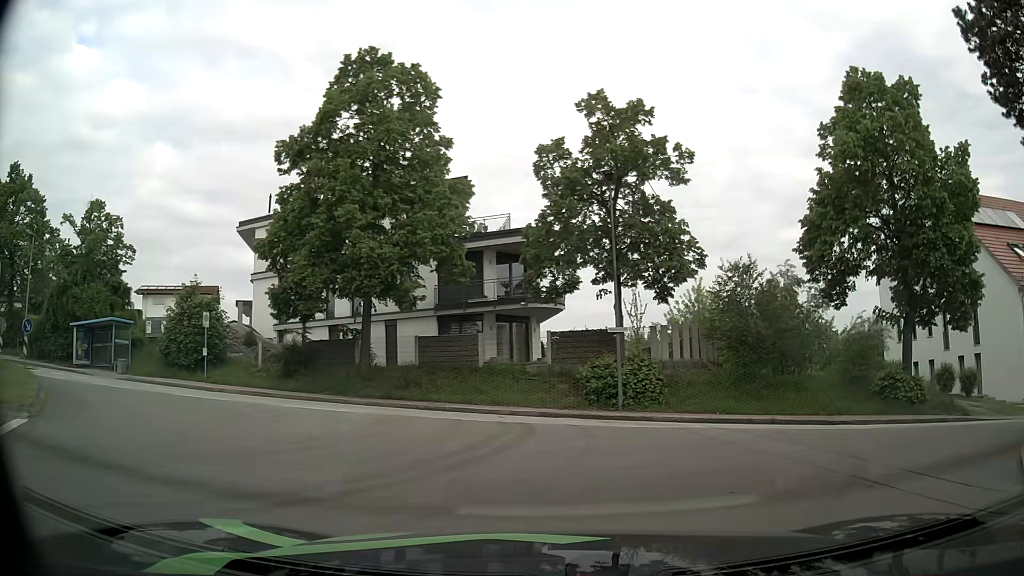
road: residential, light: Day
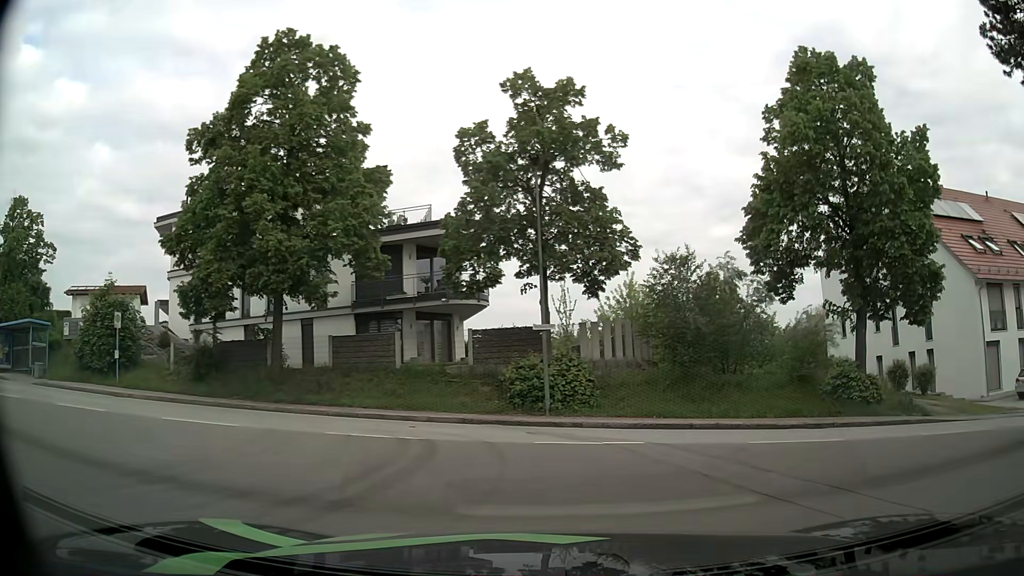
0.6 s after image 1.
(+0.1, +1.9) m; +6°
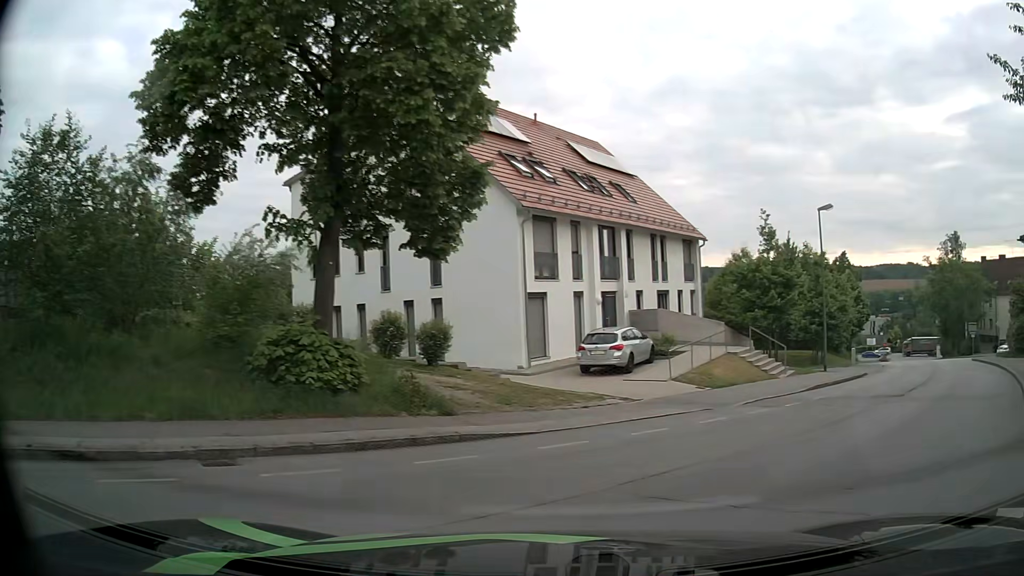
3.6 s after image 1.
(+3.7, +9.5) m; +45°
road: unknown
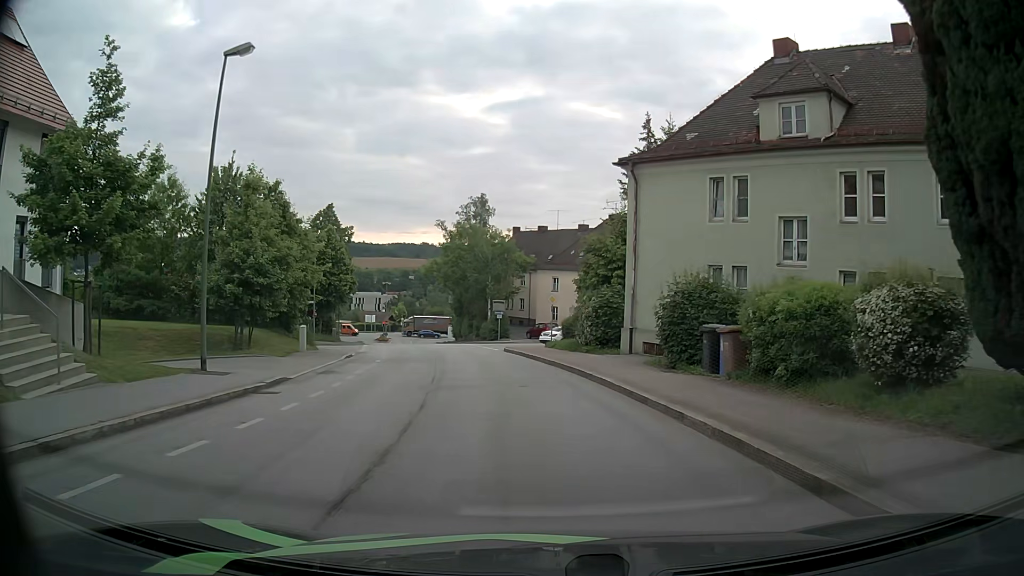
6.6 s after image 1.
(+8.2, +15.0) m; +42°
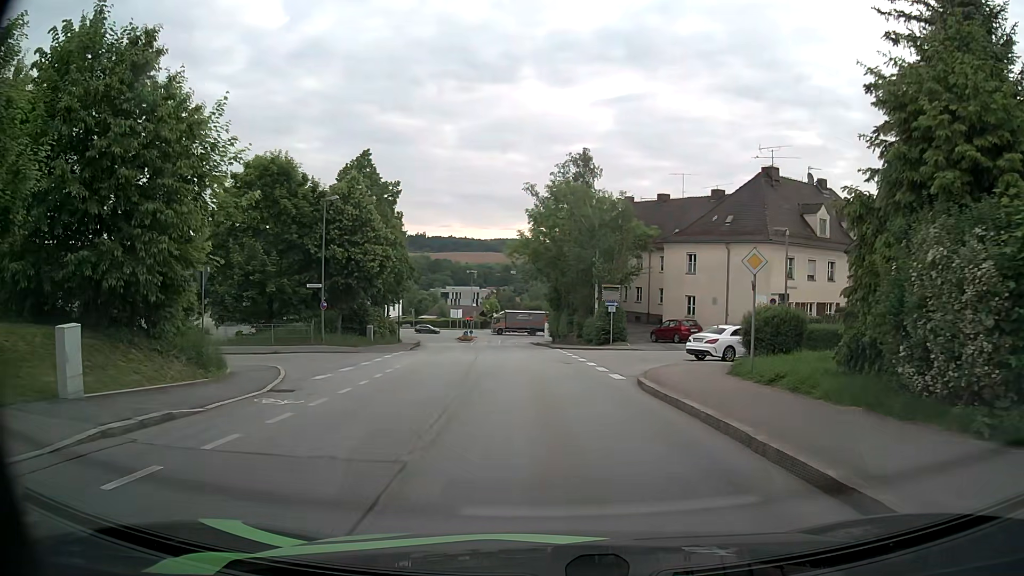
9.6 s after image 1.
(-2.0, +19.8) m; -10°
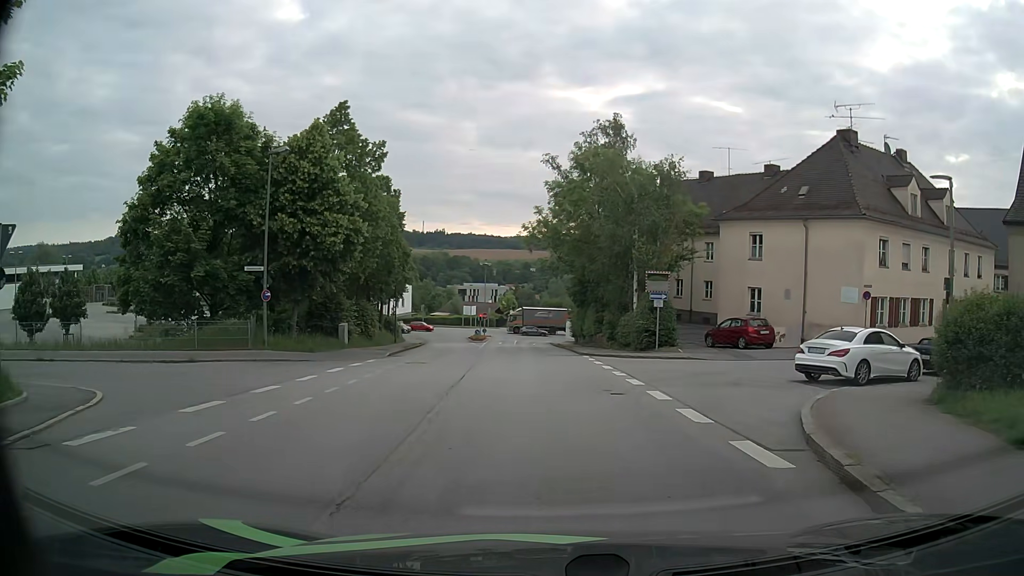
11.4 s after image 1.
(-0.2, +9.9) m; -2°
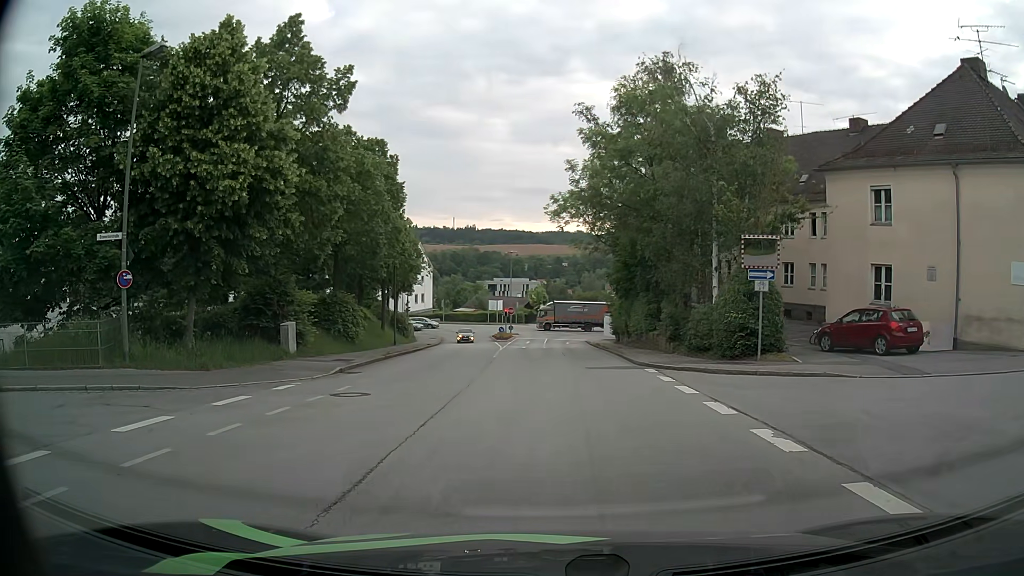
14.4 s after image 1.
(-0.1, +10.8) m; -2°
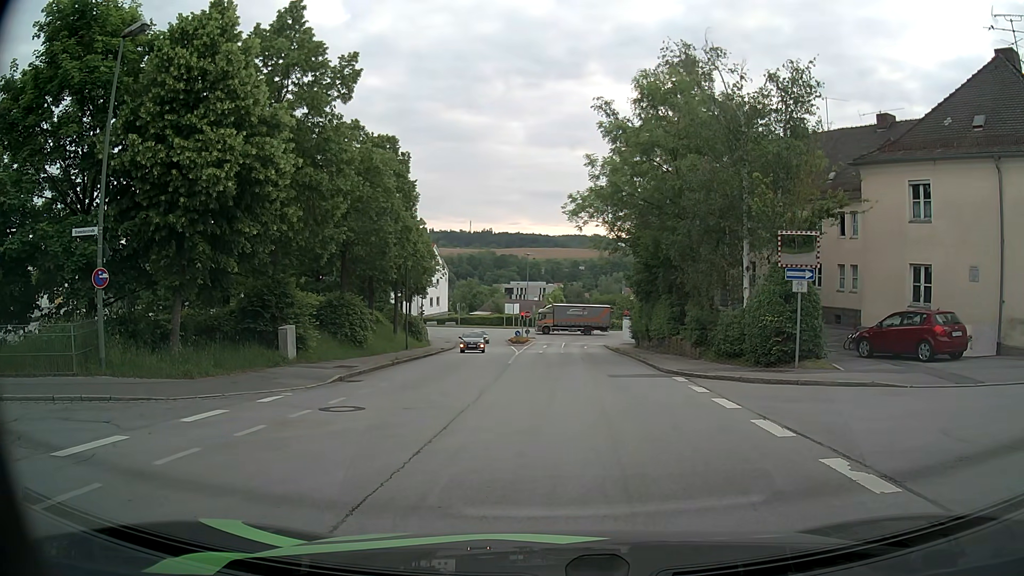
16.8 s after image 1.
(0.0, +1.6) m; 0°
(-5, +7) (-15, +7) (-25, +5) (-35, +5) (-45, +6) (-55, +8) (-65, +11) (-74, +15) (-83, +19) (-93, +22) m
